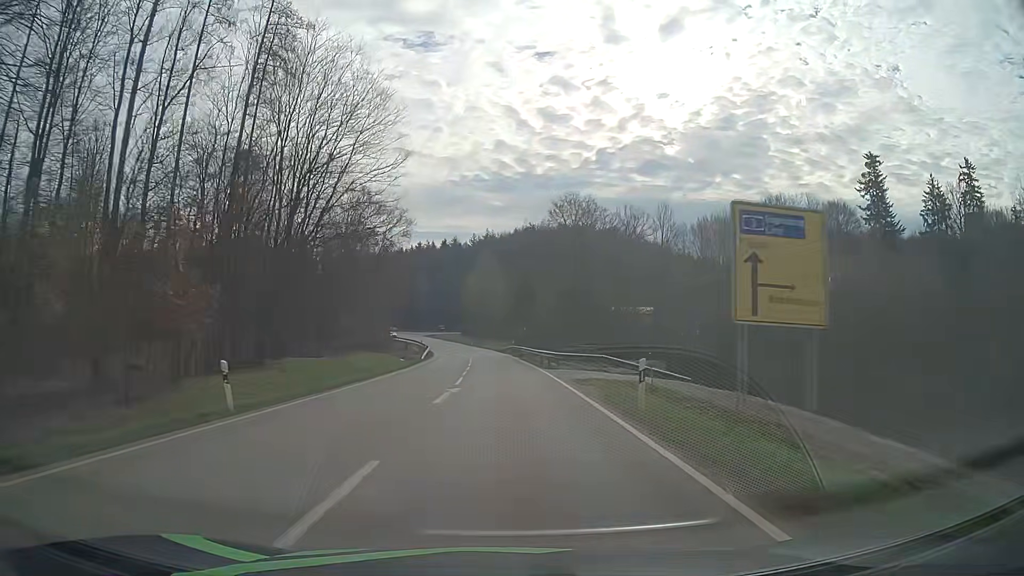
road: secondary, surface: asphalt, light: Day
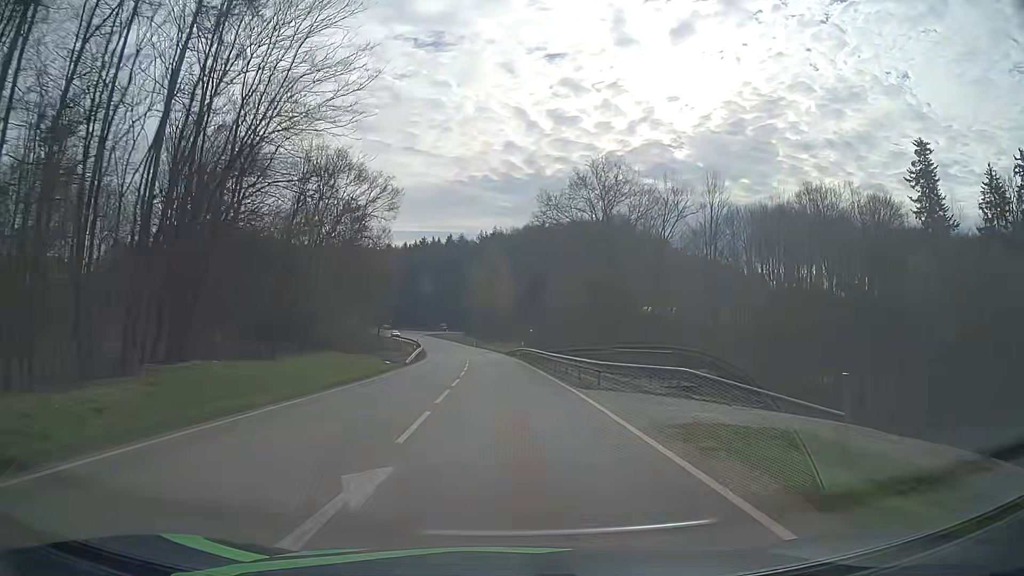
(-0.1, +12.7) m; 0°
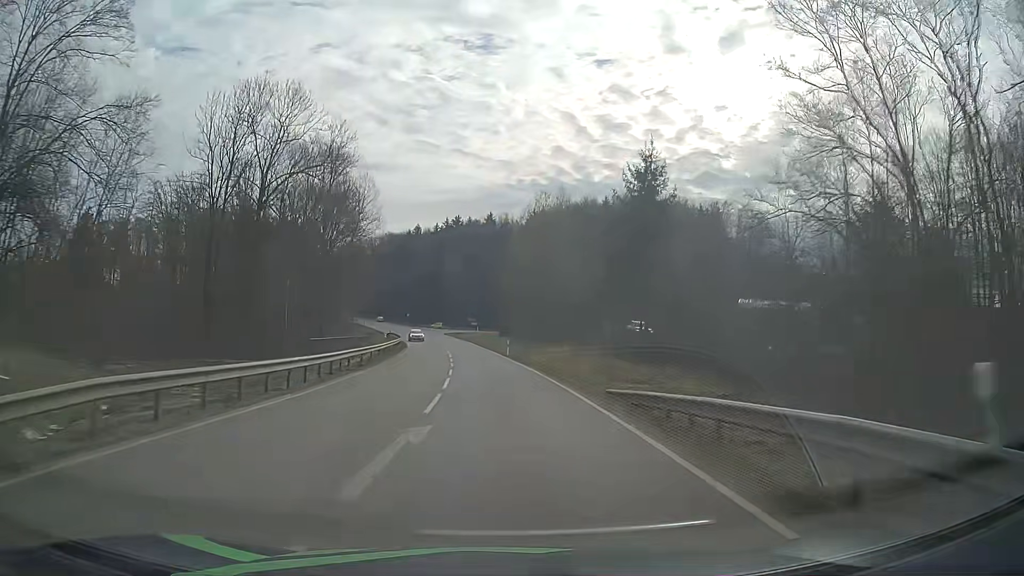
(-1.7, +51.0) m; -4°
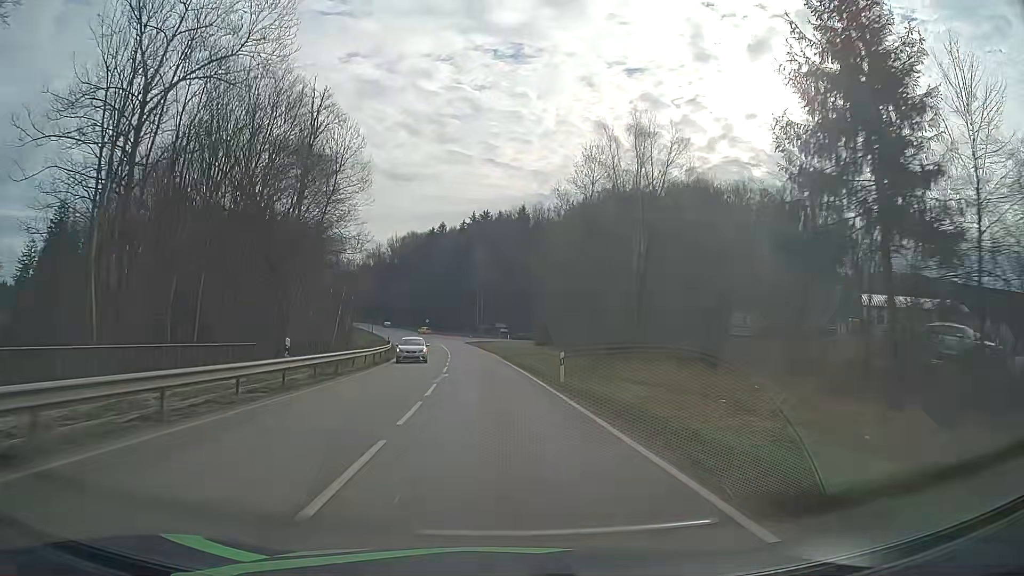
(-0.6, +25.4) m; -3°
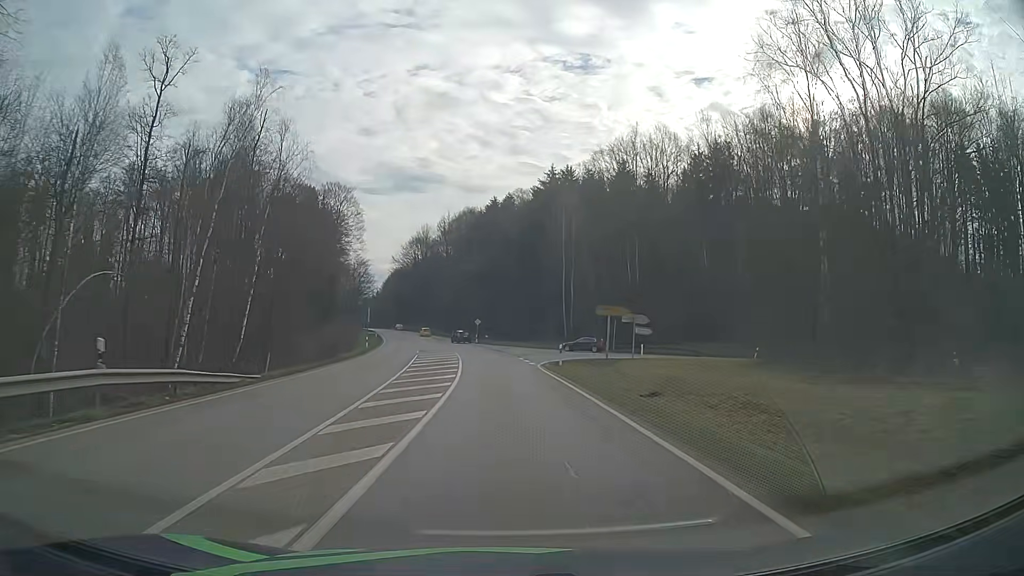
(-3.8, +61.1) m; -7°
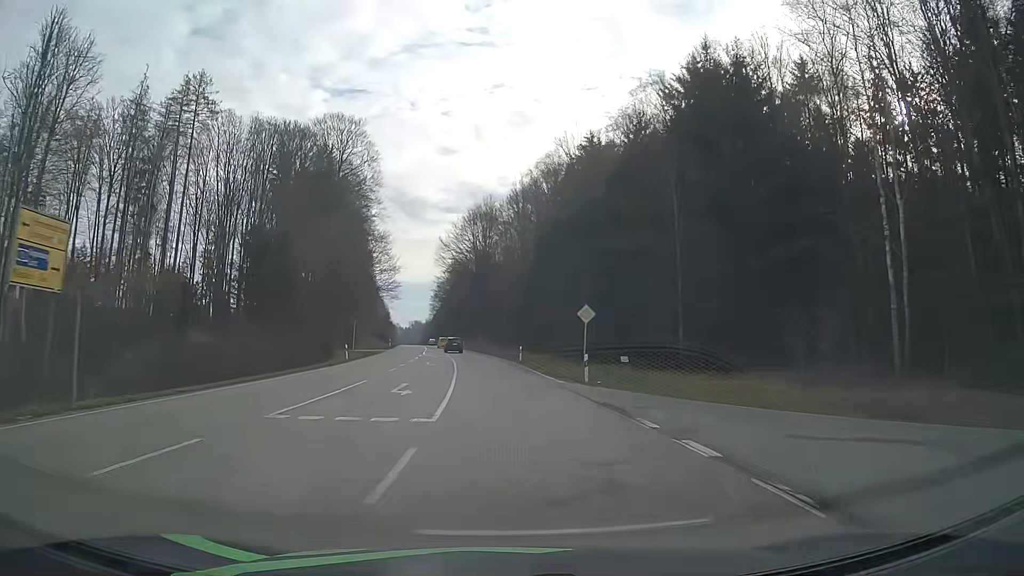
(-3.2, +58.6) m; -7°
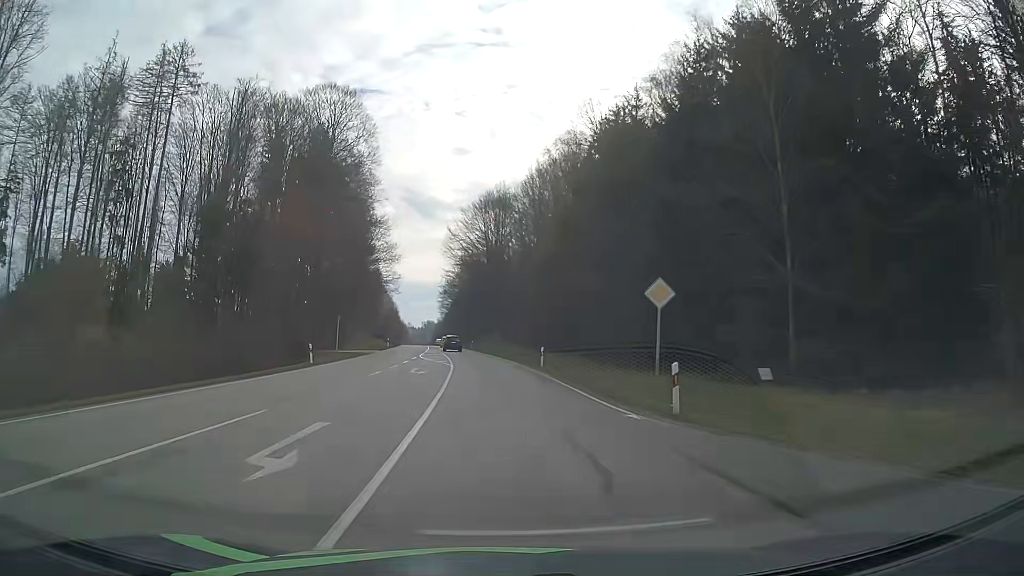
(-0.1, +11.7) m; -1°
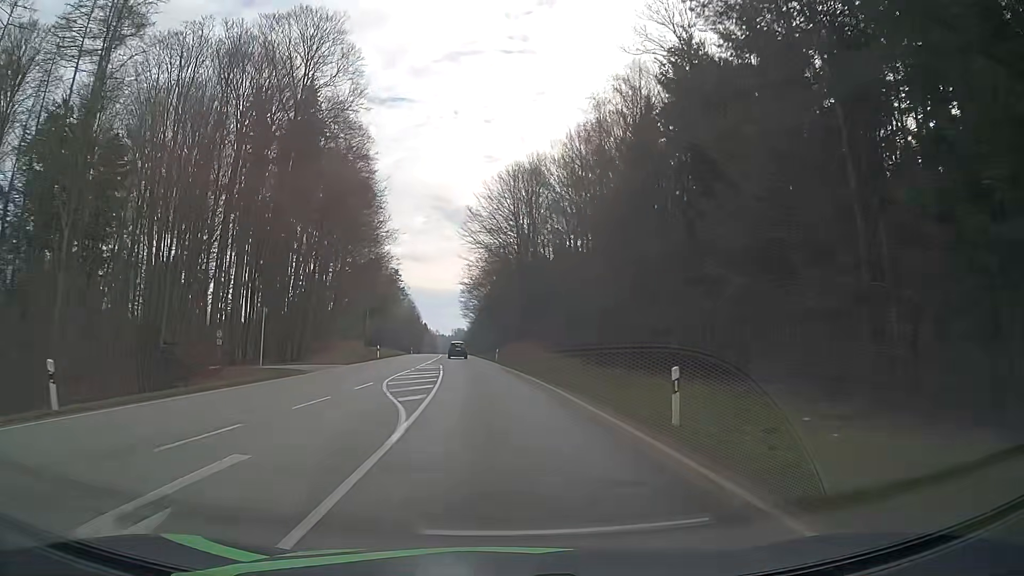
(-0.6, +23.5) m; -3°
(0, +10) (0, +20) (-1, +30) (-2, +40) (-2, +50) (-3, +60) (-4, +70) (-5, +80) (-5, +90) (-6, +100) m
